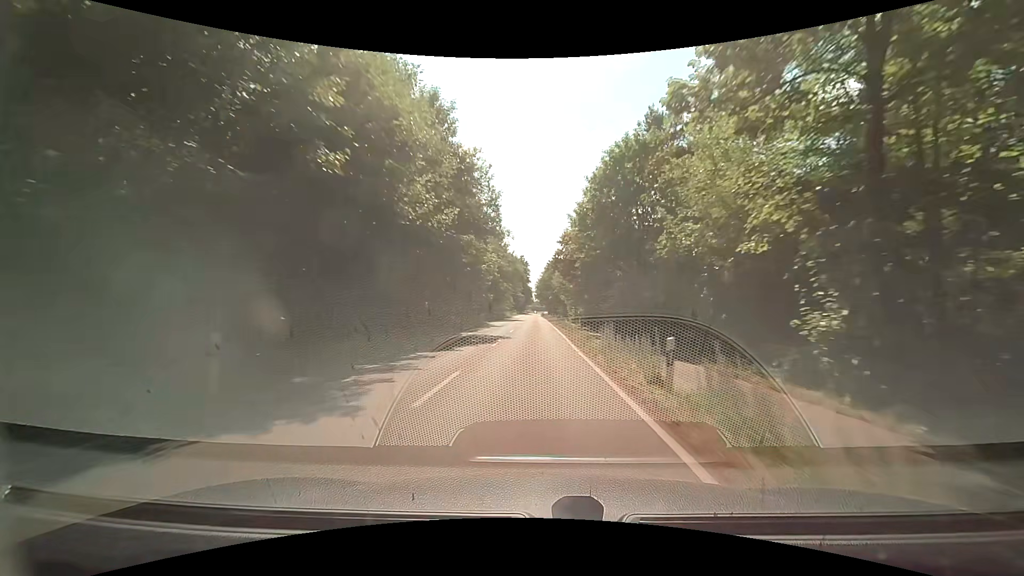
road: tertiary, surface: asphalt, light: Day
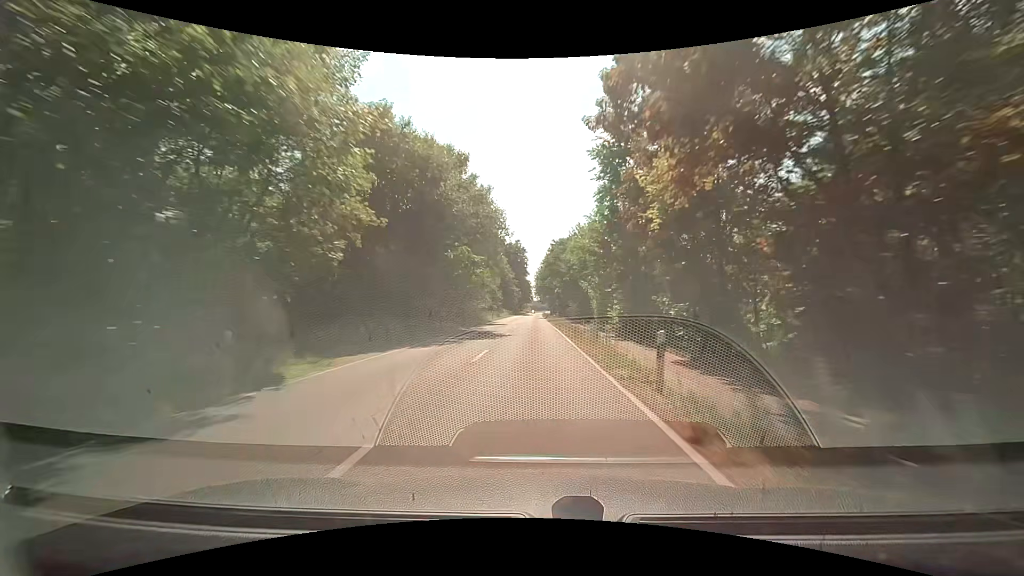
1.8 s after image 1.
(+0.4, +41.8) m; +1°
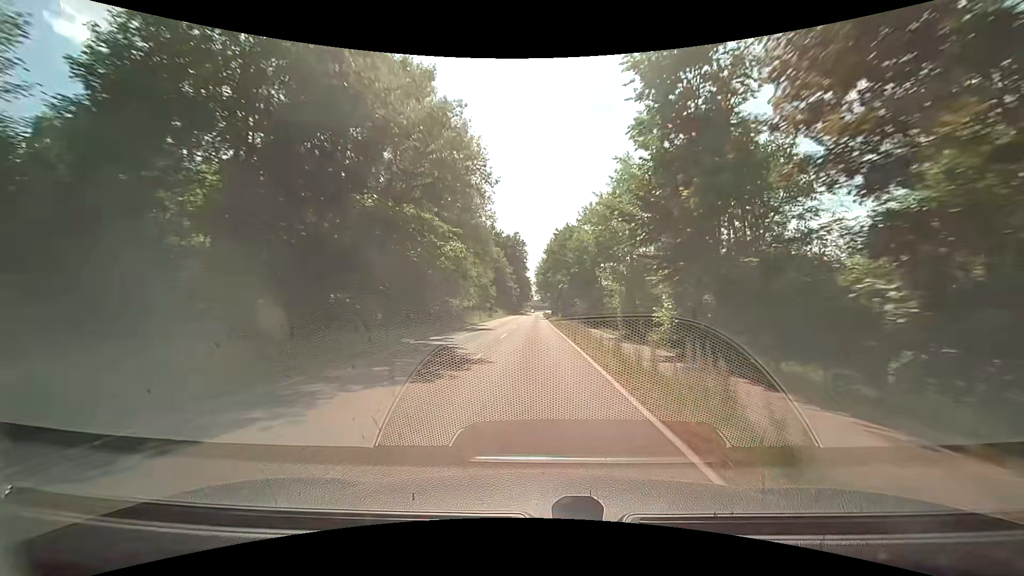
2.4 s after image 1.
(-0.1, +14.0) m; 0°
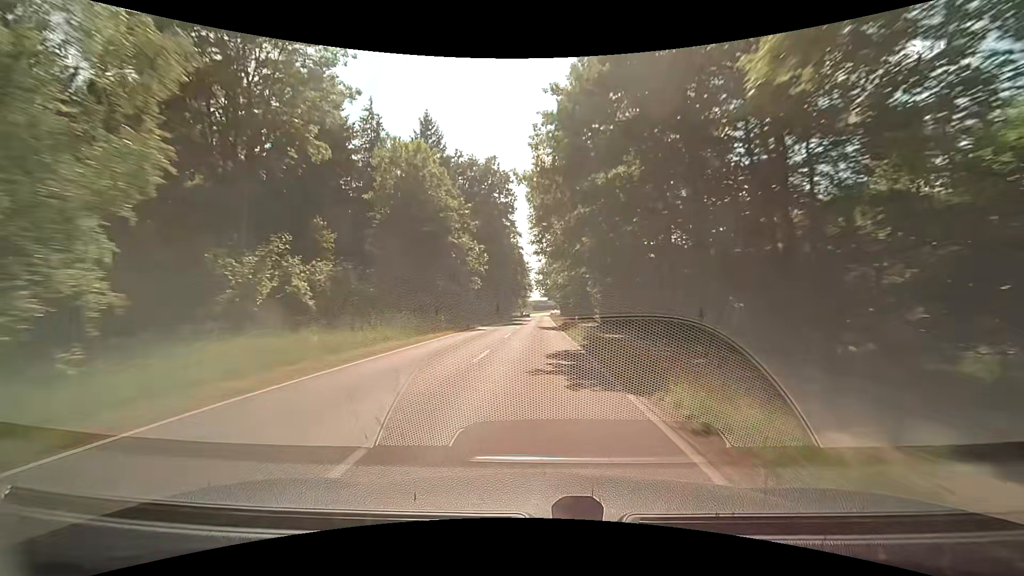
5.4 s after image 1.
(-0.6, +70.0) m; -1°
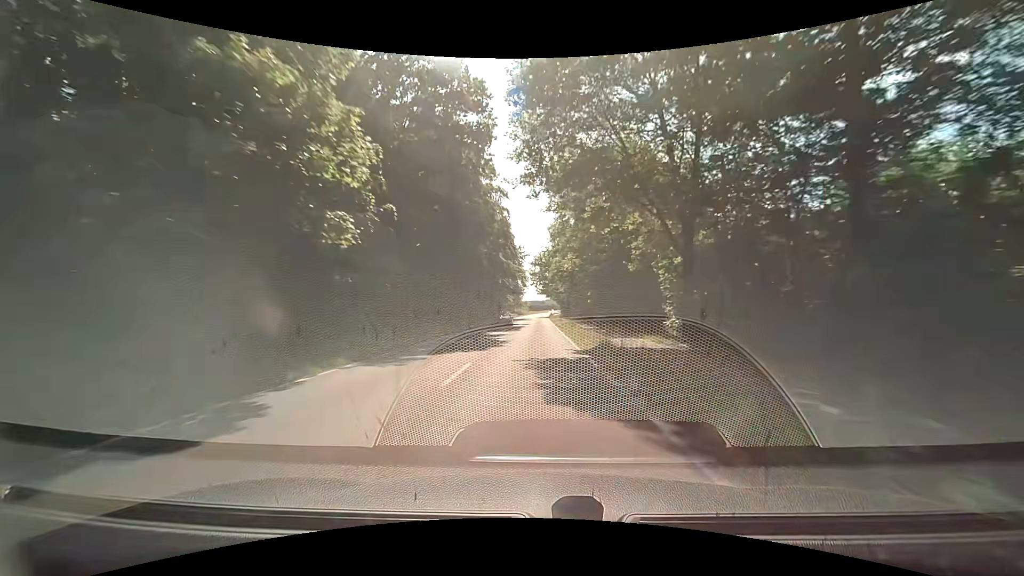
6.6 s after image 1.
(0.0, +28.1) m; 0°
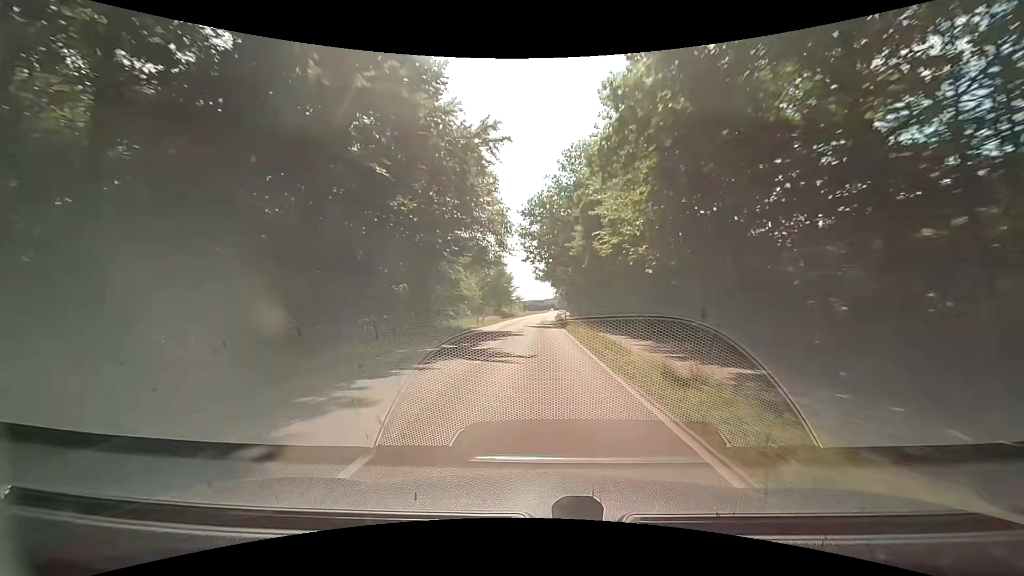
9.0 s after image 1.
(0.0, +55.8) m; 0°
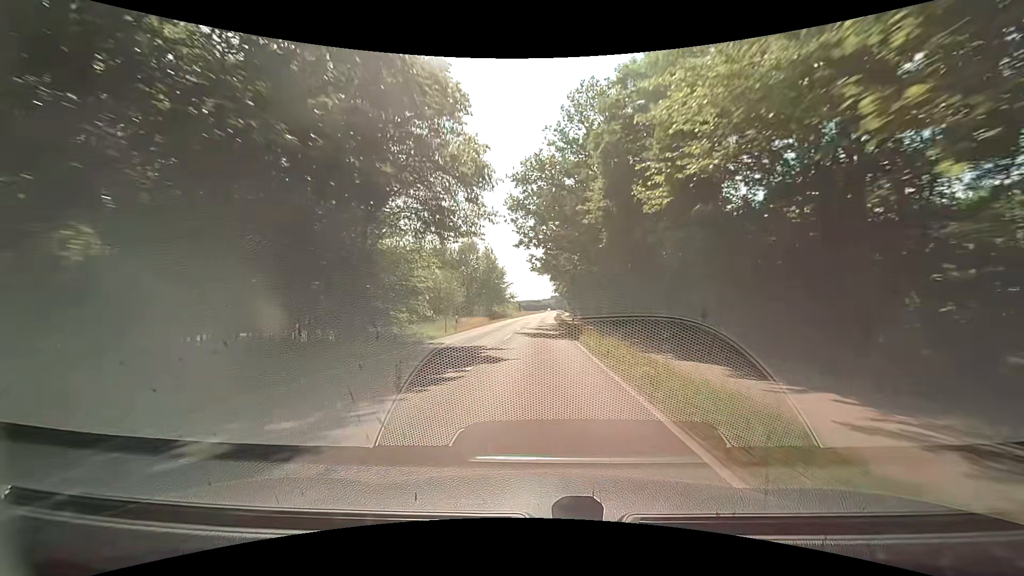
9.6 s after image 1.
(0.0, +13.8) m; 0°
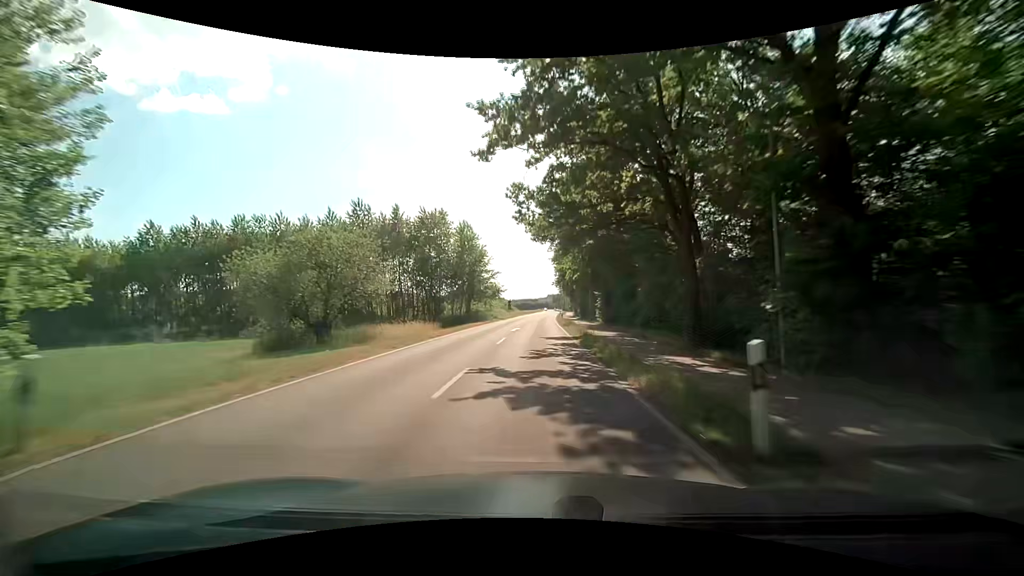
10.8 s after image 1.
(+0.1, +27.4) m; 0°
(0, +10) (0, +20) (0, +30) (0, +40) (+1, +50) (+1, +60) (+1, +70) (+2, +80) (+2, +90) (+3, +100) m
